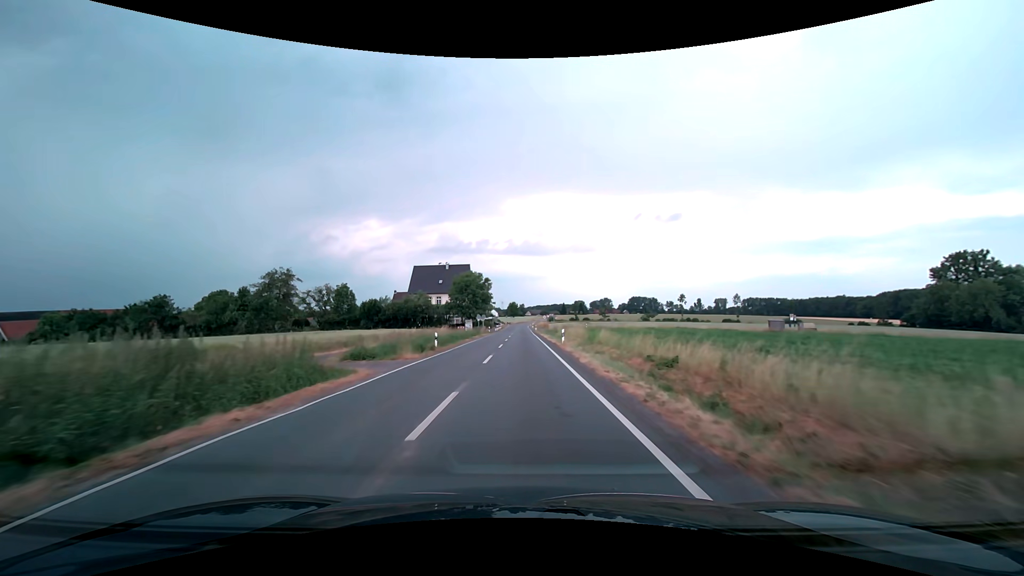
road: secondary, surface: asphalt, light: Day
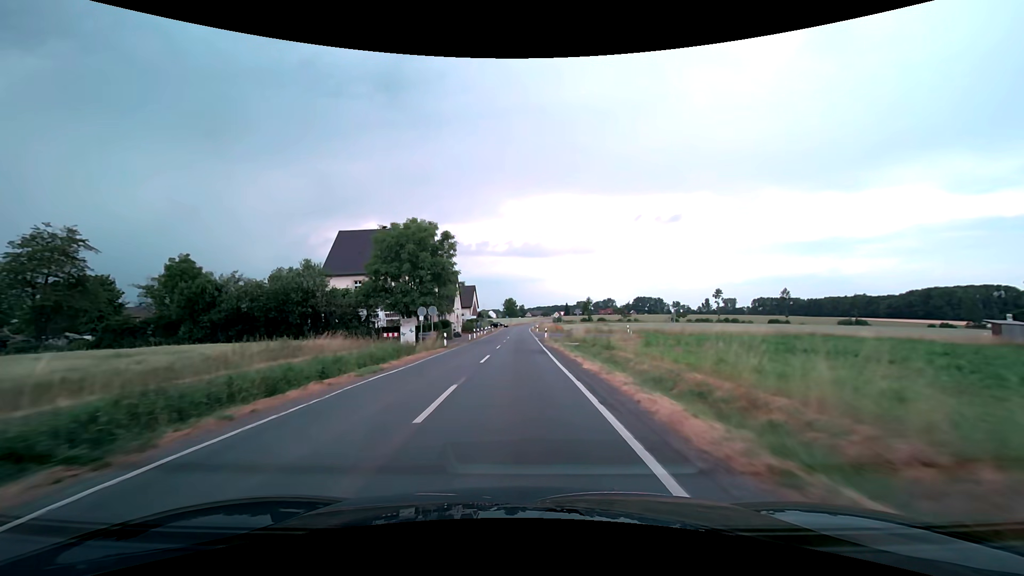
(+0.1, +42.3) m; 0°
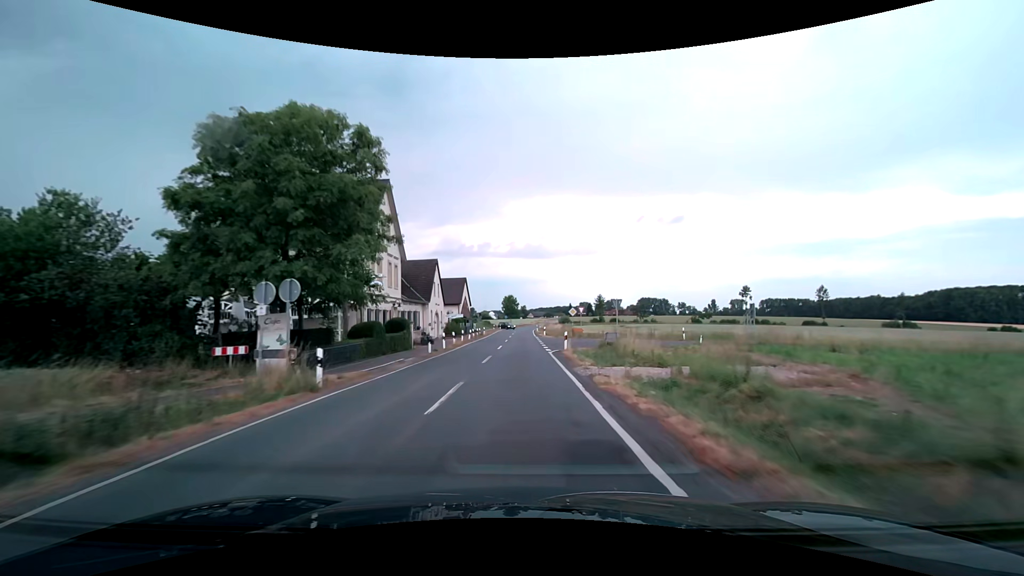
(0.0, +21.1) m; 0°
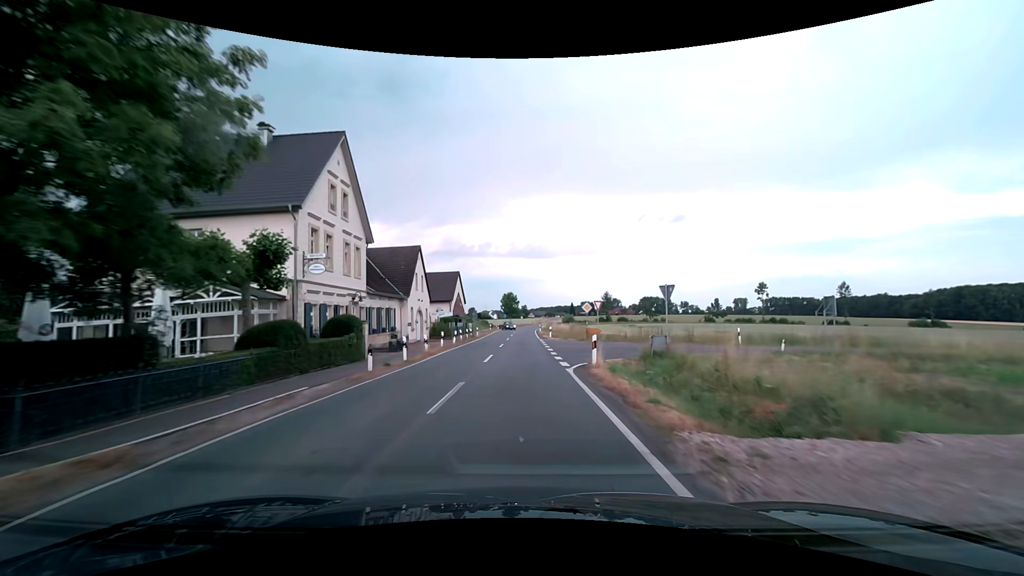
(0.0, +10.5) m; 0°
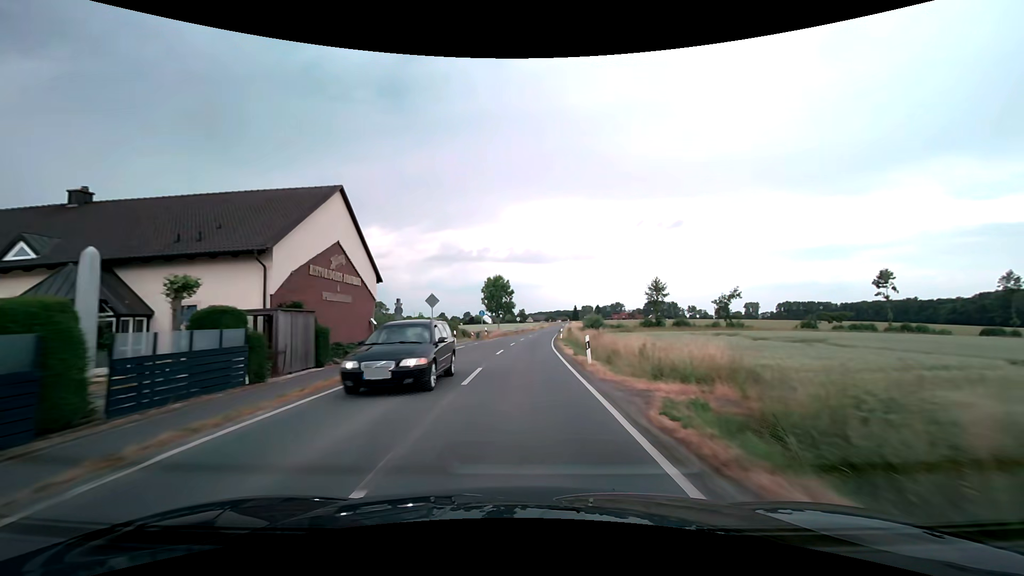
(-0.3, +52.7) m; 0°
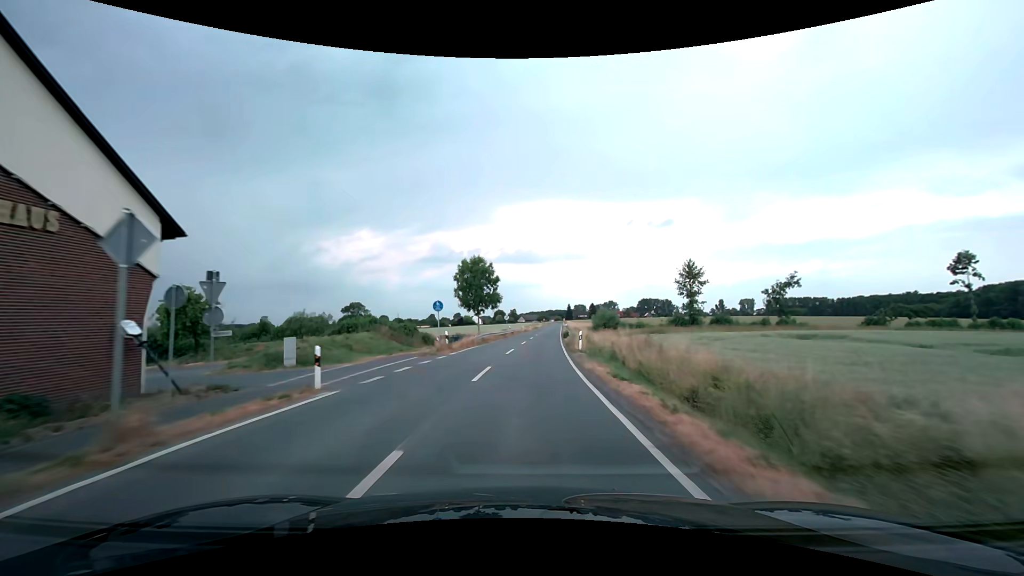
(+0.1, +21.1) m; +1°
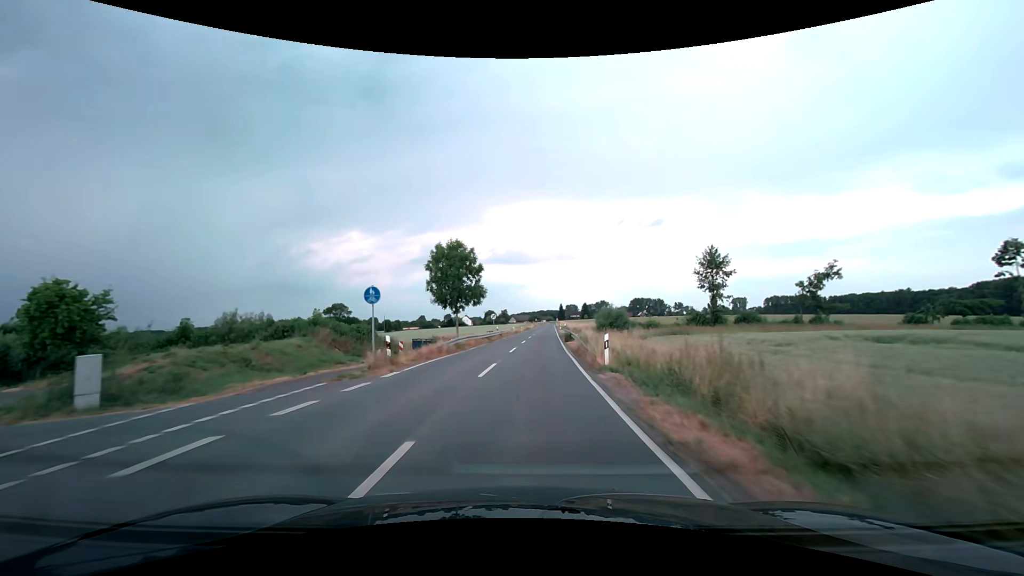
(+0.1, +10.6) m; +1°
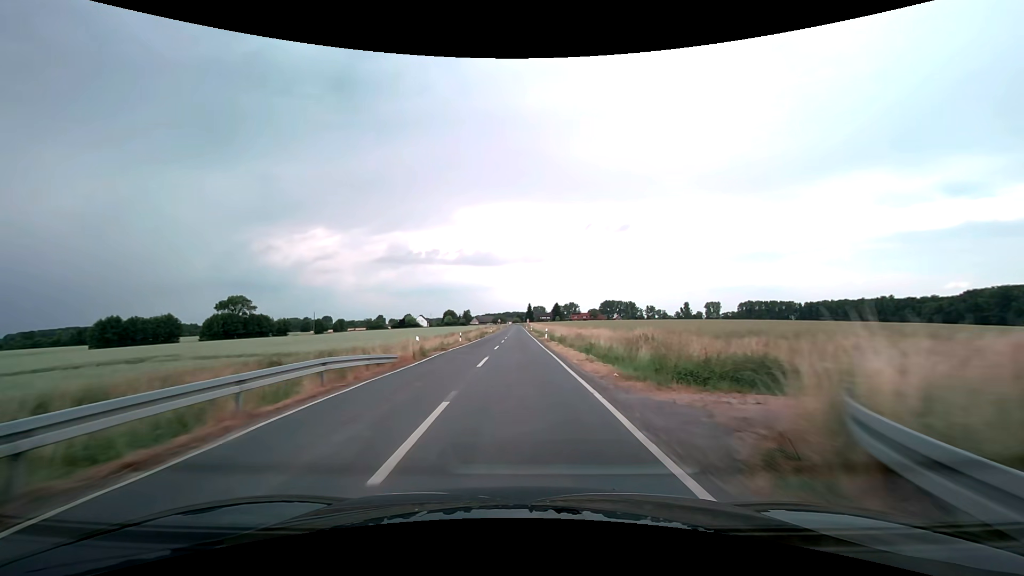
(+2.0, +52.7) m; +4°
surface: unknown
(0, +10) (0, +20) (0, +30) (0, +40) (0, +50) (0, +60) (0, +70) (0, +80) (0, +90) (0, +100) m
